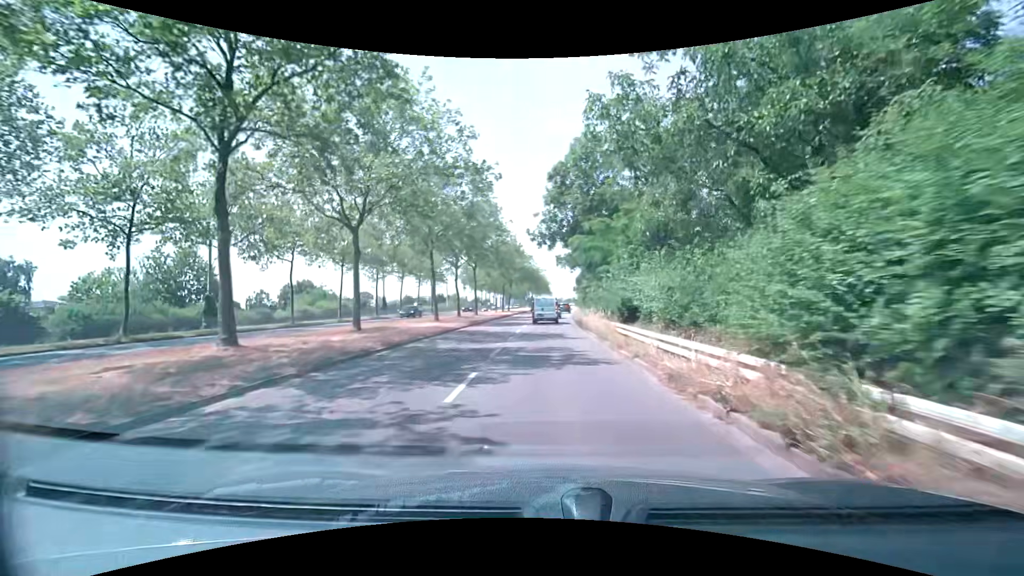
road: secondary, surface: asphalt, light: Day
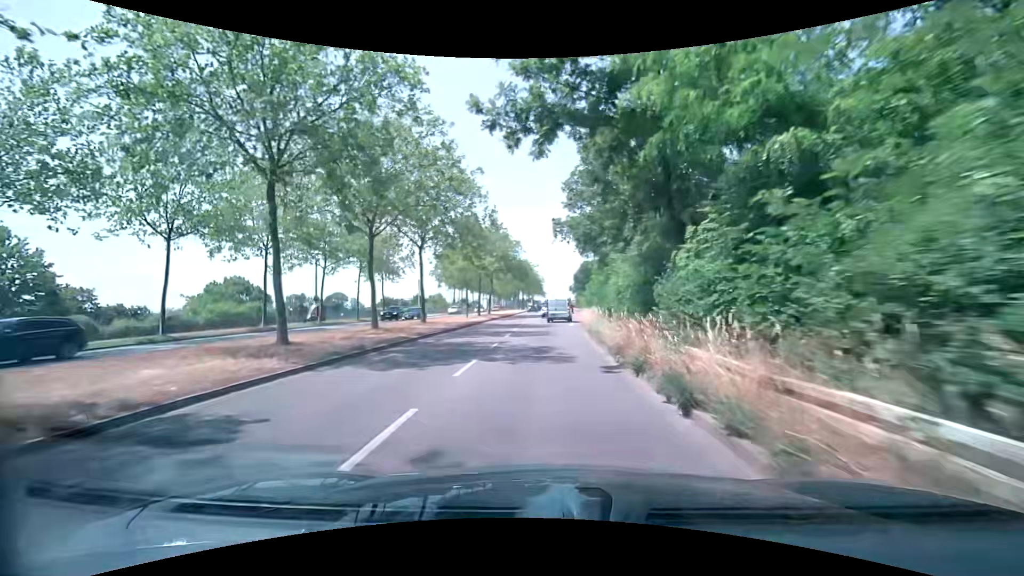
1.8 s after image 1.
(+0.2, +21.3) m; +1°
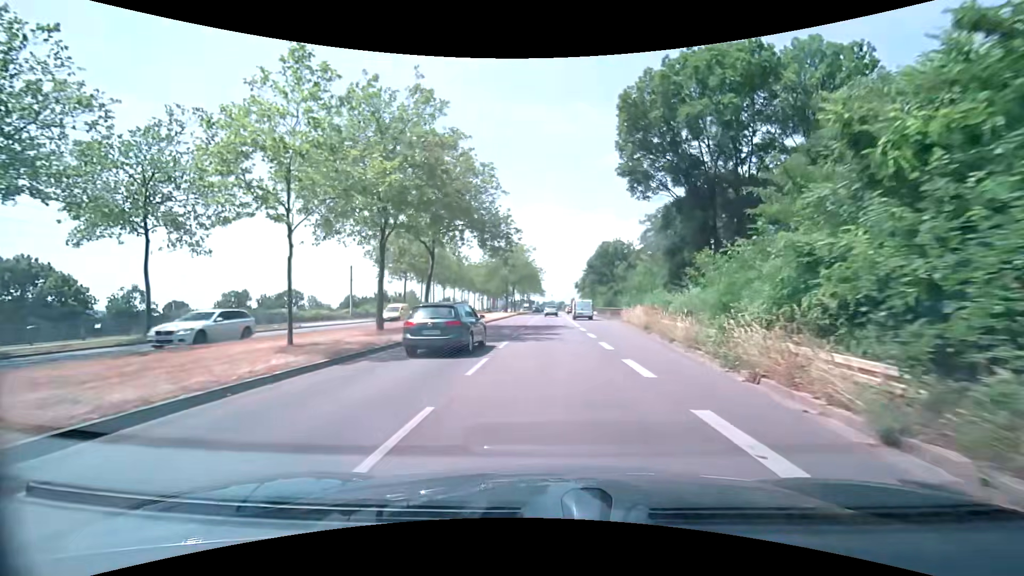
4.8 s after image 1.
(-0.2, +36.1) m; 0°
(0, +10) (0, +20) (0, +30) (+1, +40) (+1, +50) (+1, +60) (+1, +70) (+2, +80) (+2, +90) (+2, +100) m
